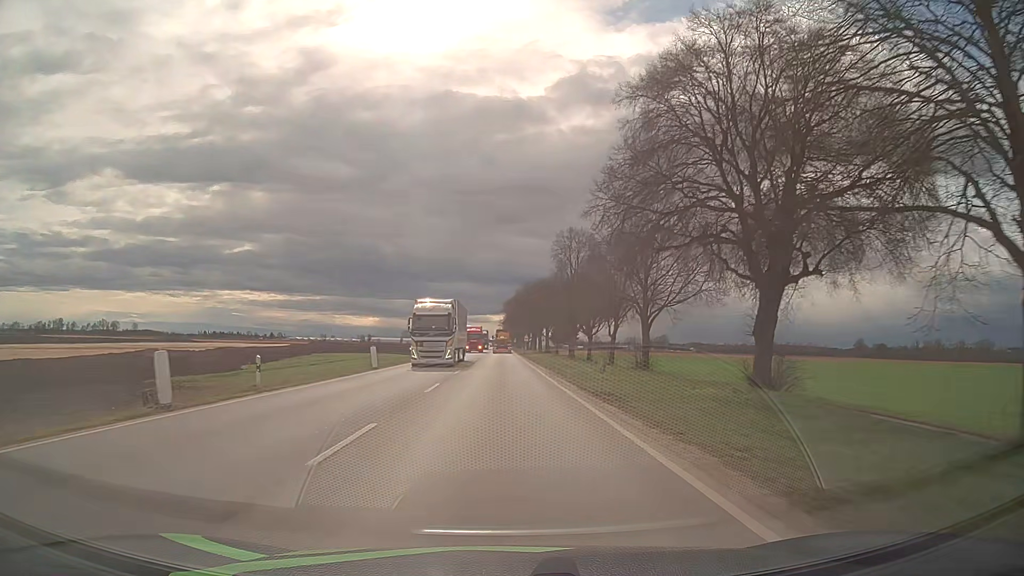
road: unclassified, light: Day
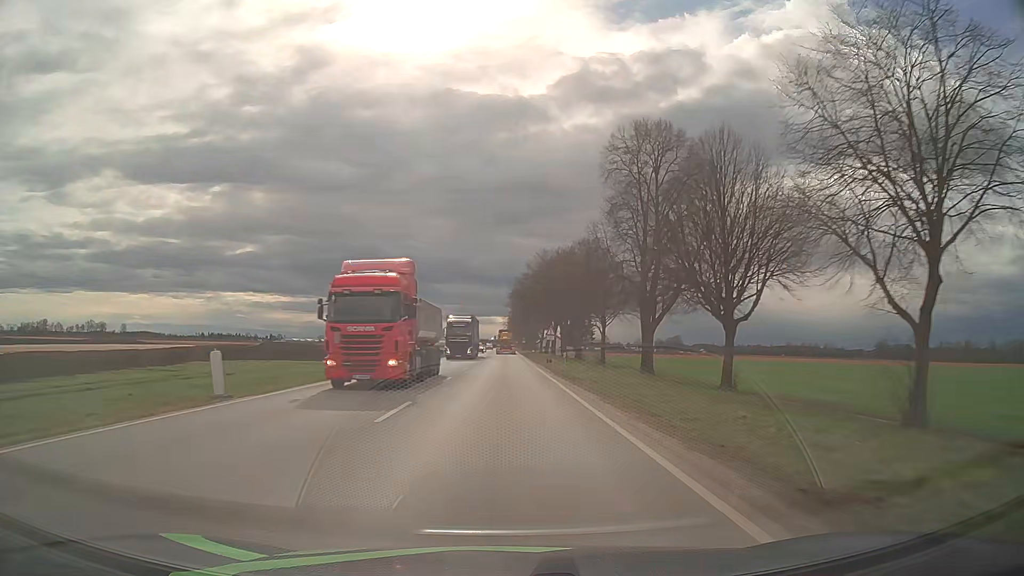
(-0.1, +43.9) m; -1°
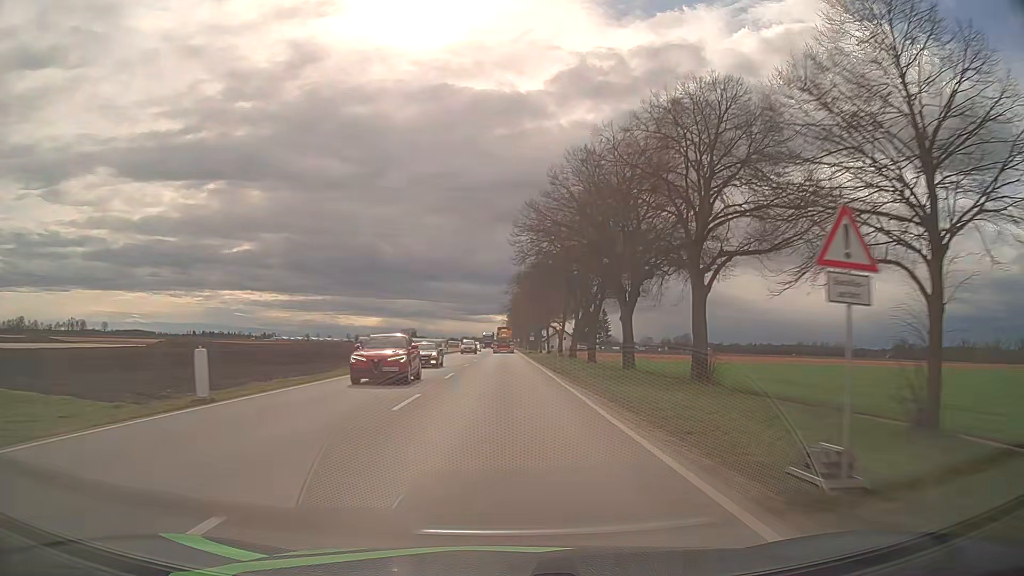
(+0.1, +46.9) m; 0°
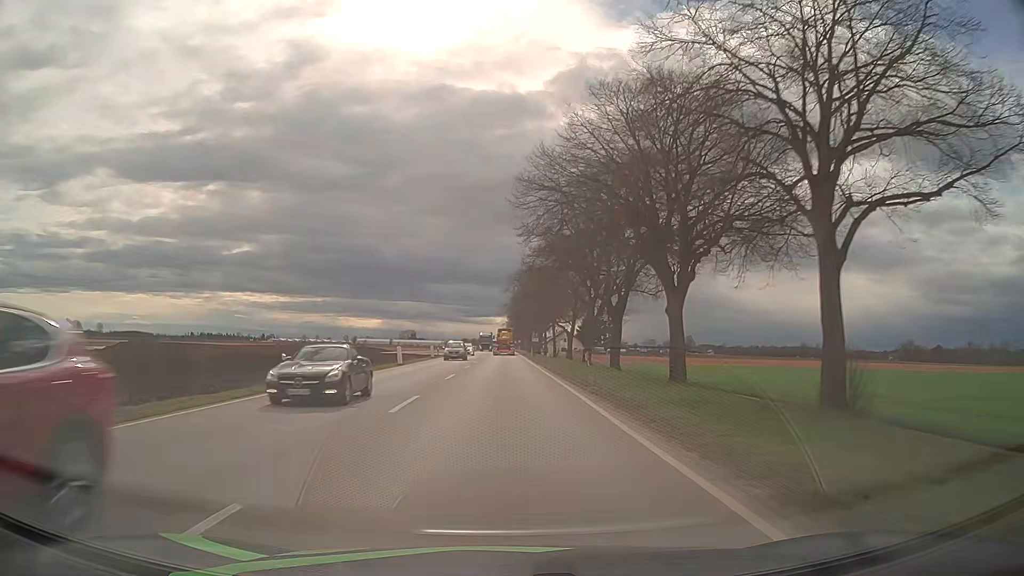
(0.0, +12.0) m; 0°
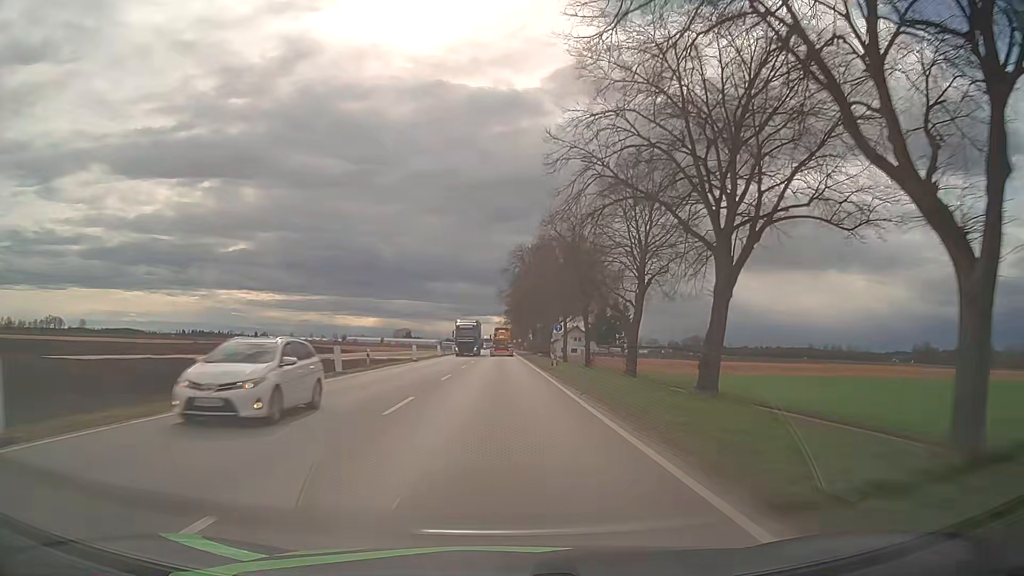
(+0.1, +36.3) m; 0°
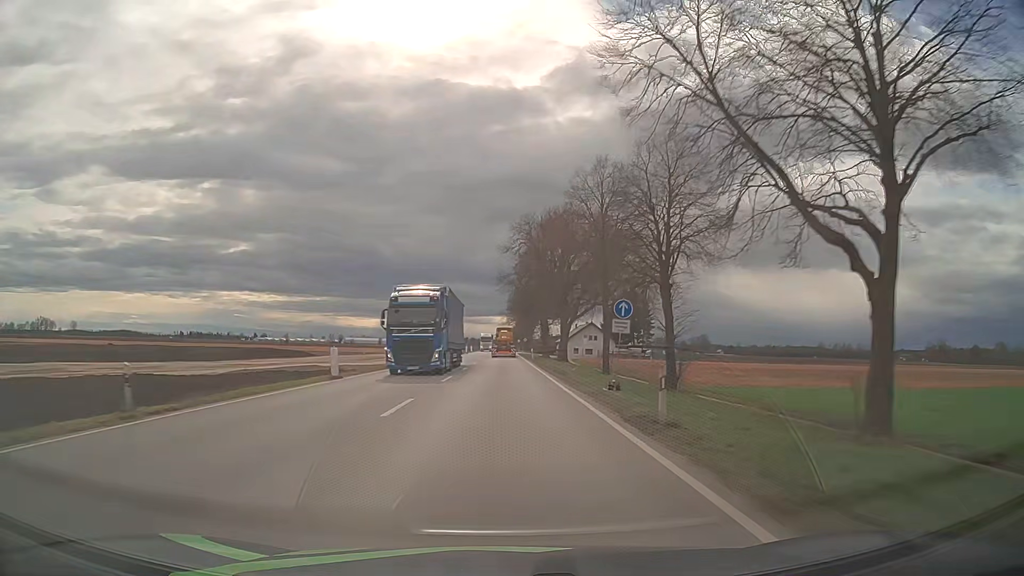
(0.0, +24.5) m; 0°
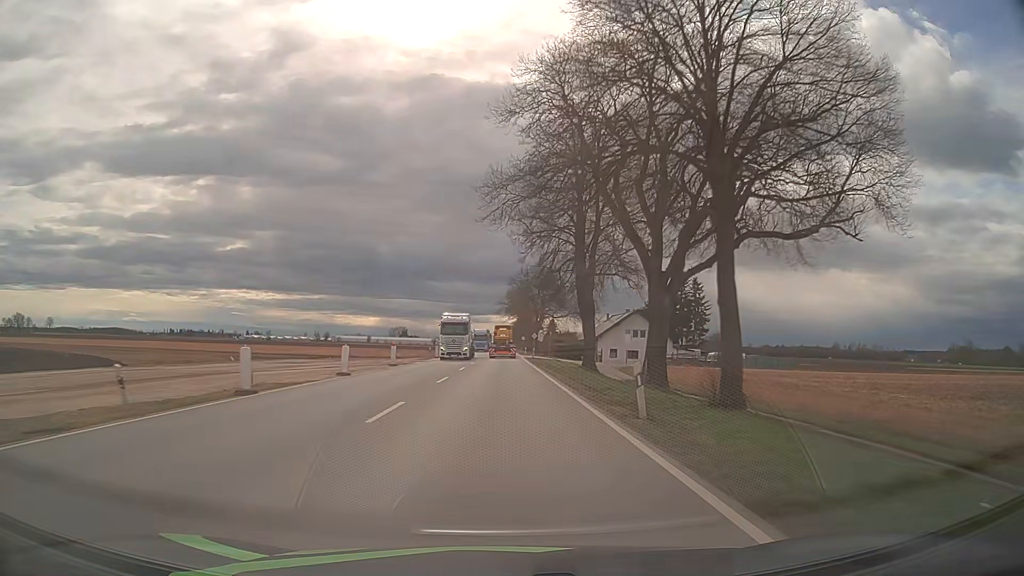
(0.0, +49.1) m; 0°
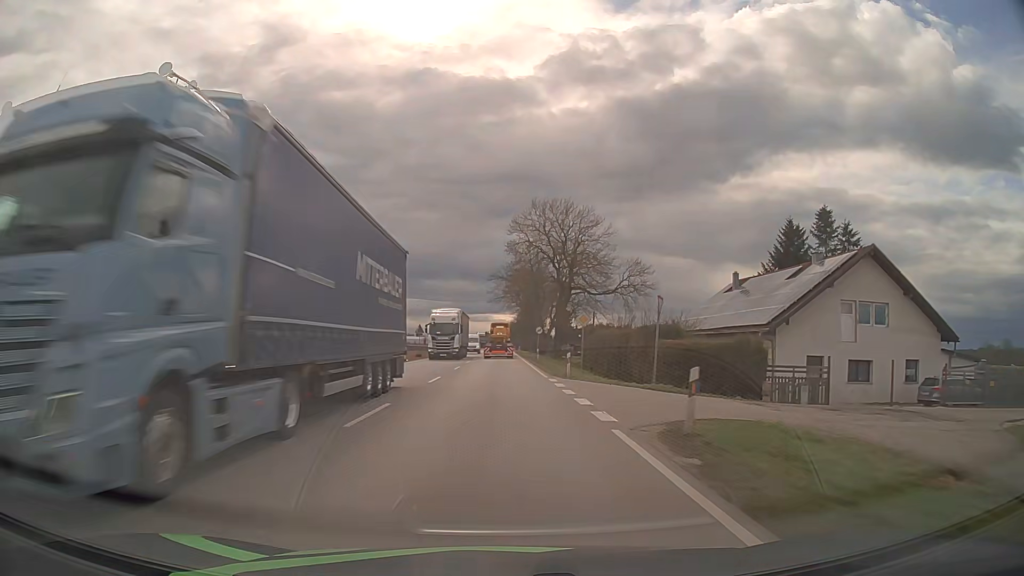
(+0.1, +60.7) m; 0°
(0, +10) (0, +20) (0, +30) (0, +40) (0, +50) (0, +60) (0, +70) (0, +80) (0, +90) (0, +100) m
